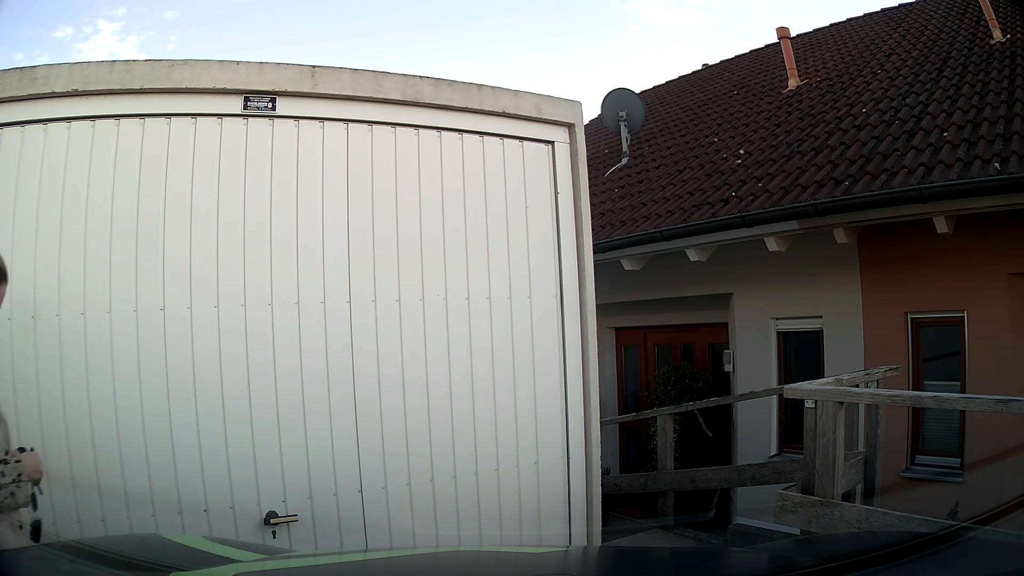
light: Day
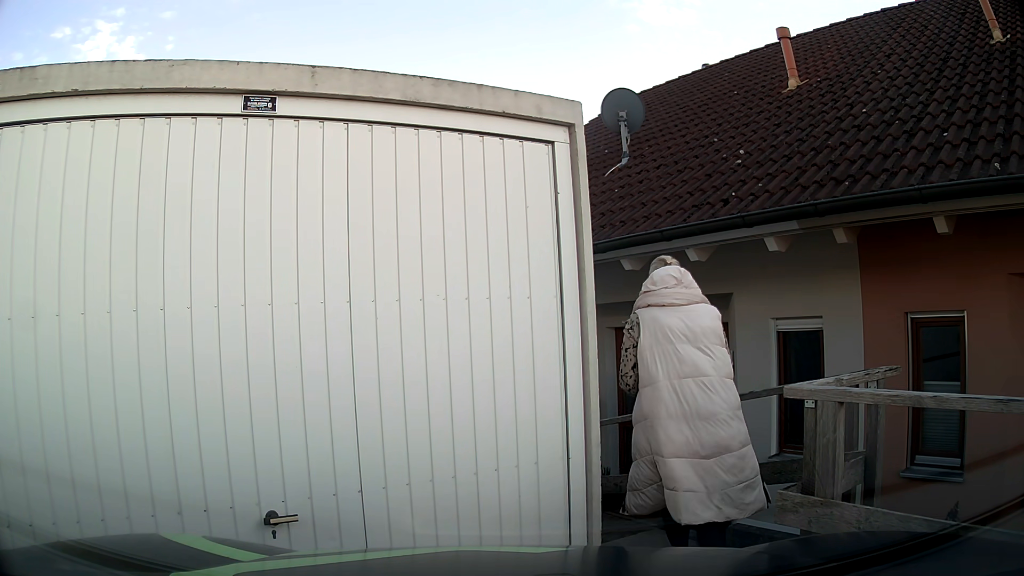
(0.0, 0.0) m; 0°
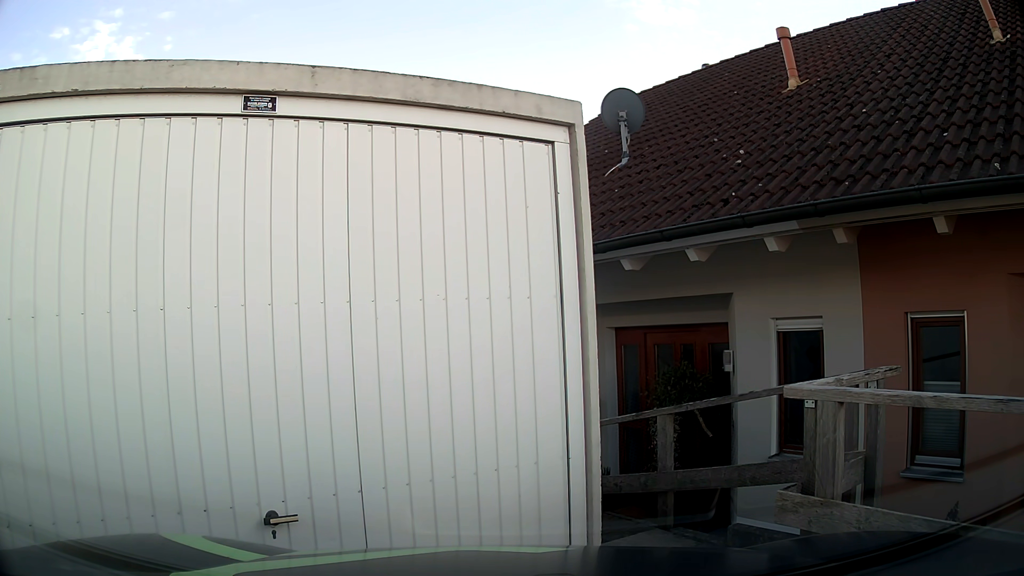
(0.0, 0.0) m; 0°
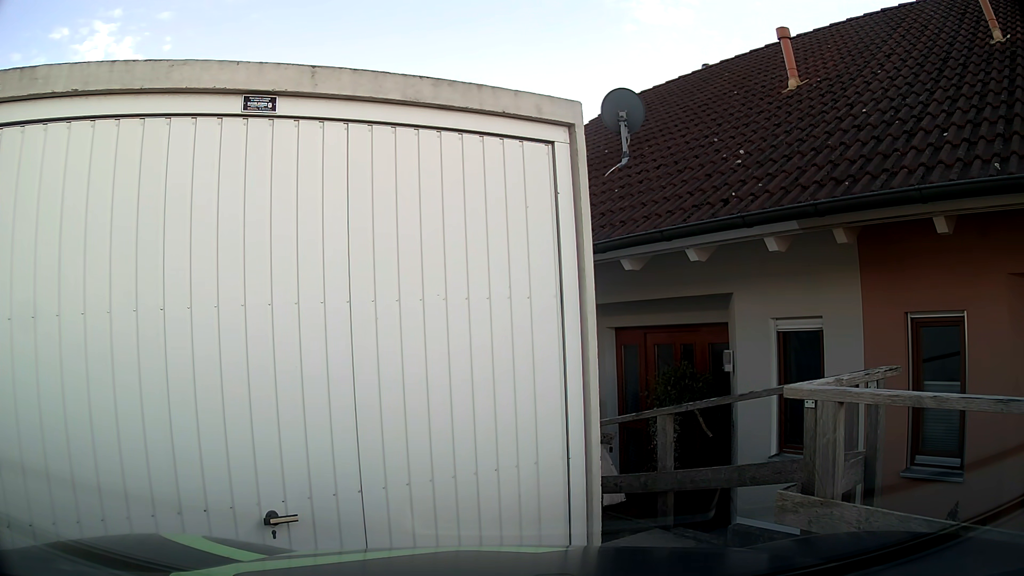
(0.0, 0.0) m; 0°
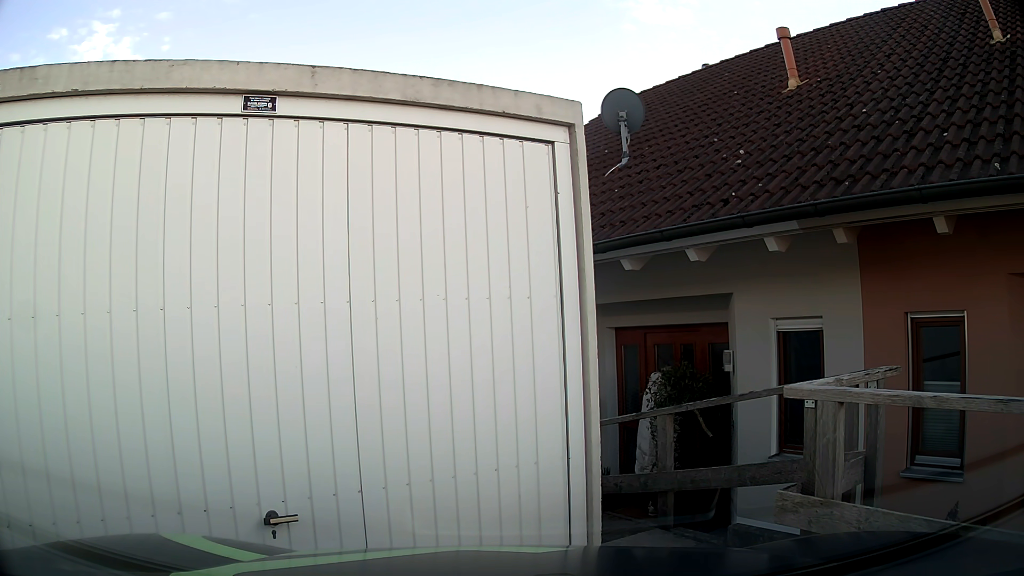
(0.0, 0.0) m; 0°
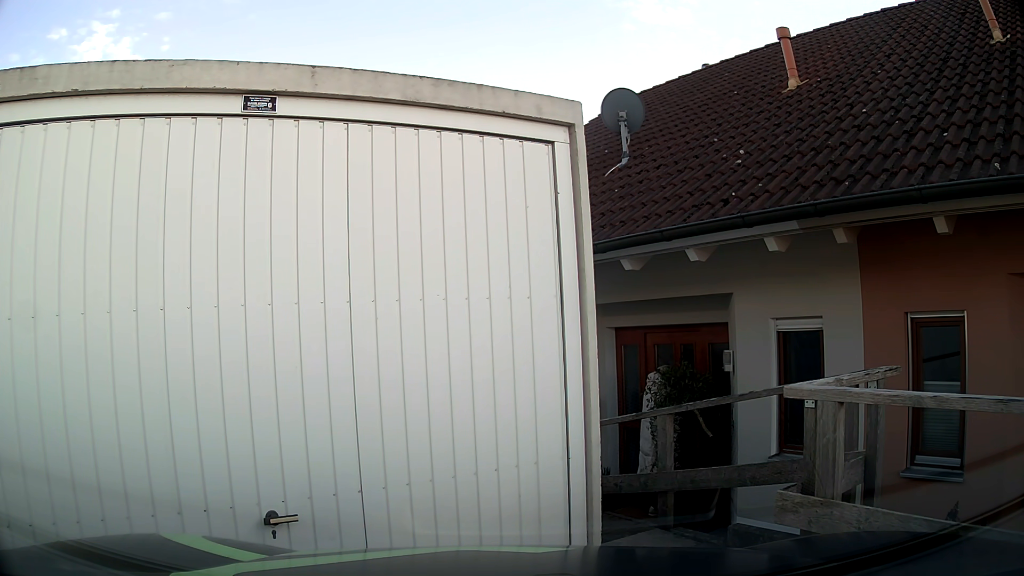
(0.0, 0.0) m; 0°
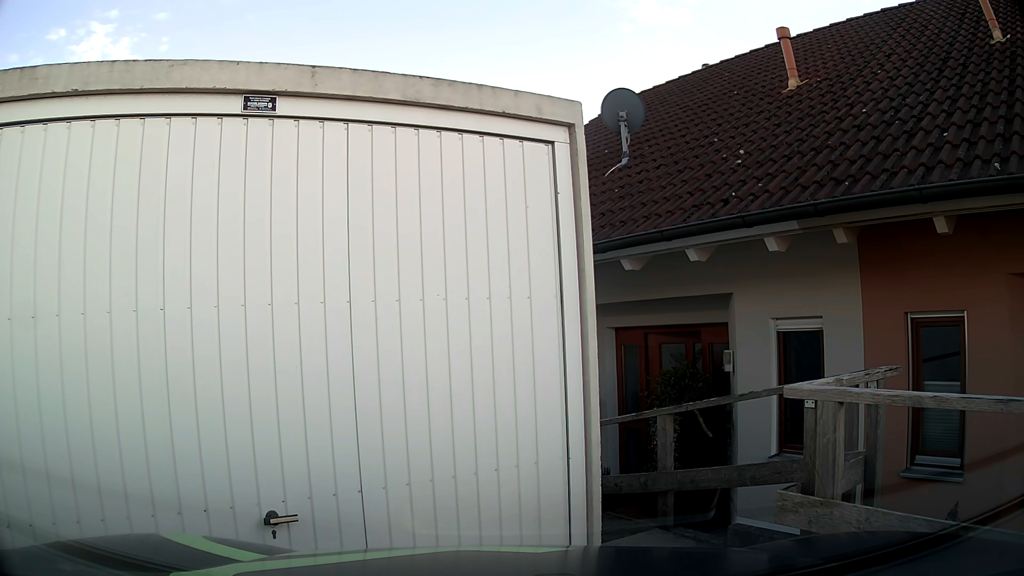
(0.0, 0.0) m; 0°
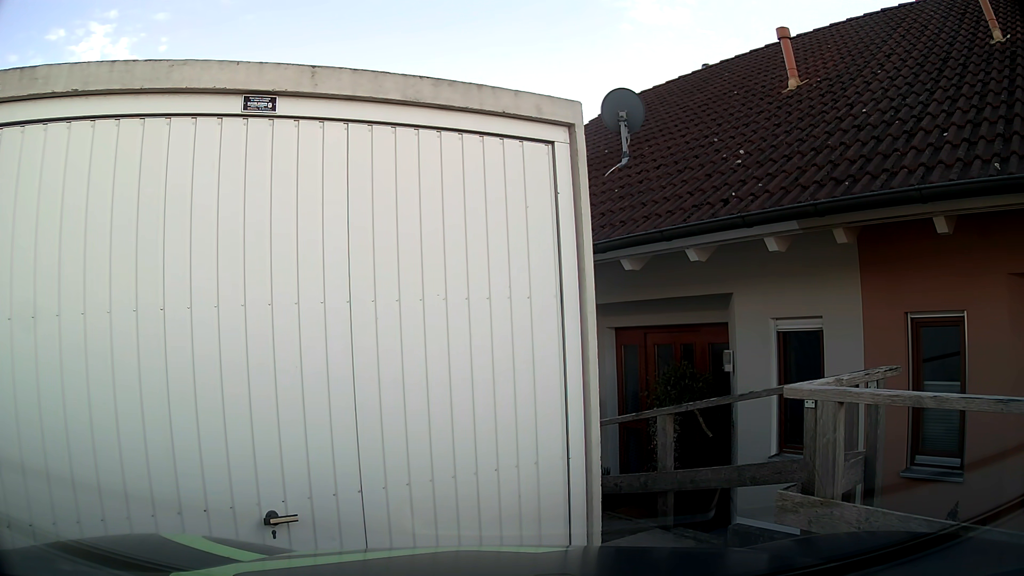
(0.0, 0.0) m; 0°
